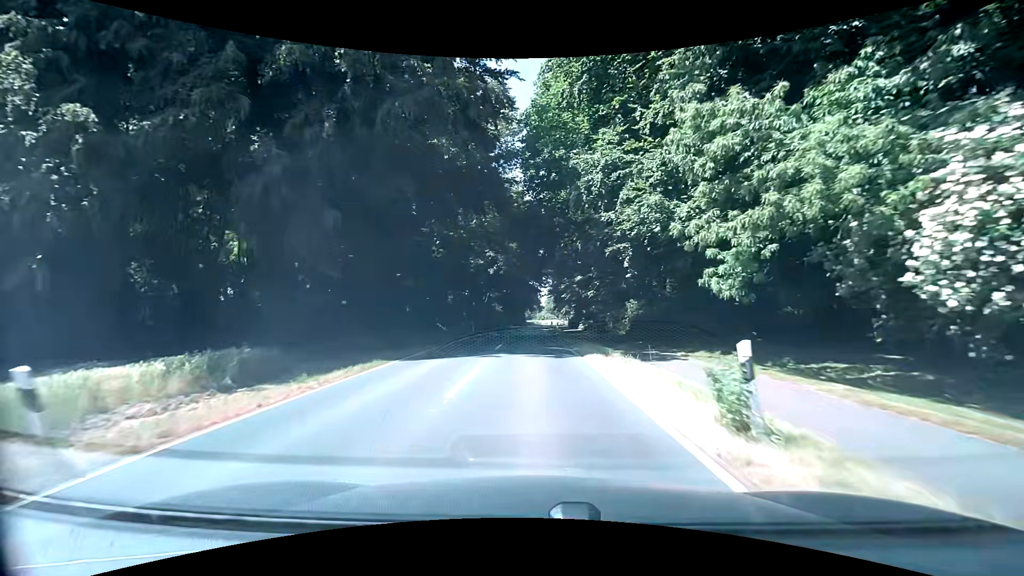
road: secondary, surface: asphalt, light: Day
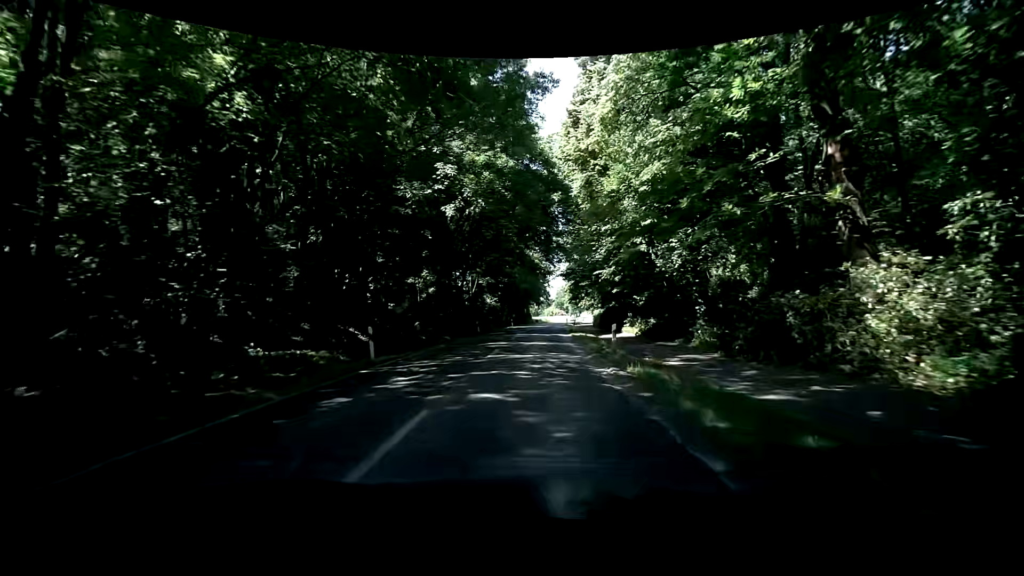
(-0.9, +29.8) m; -2°
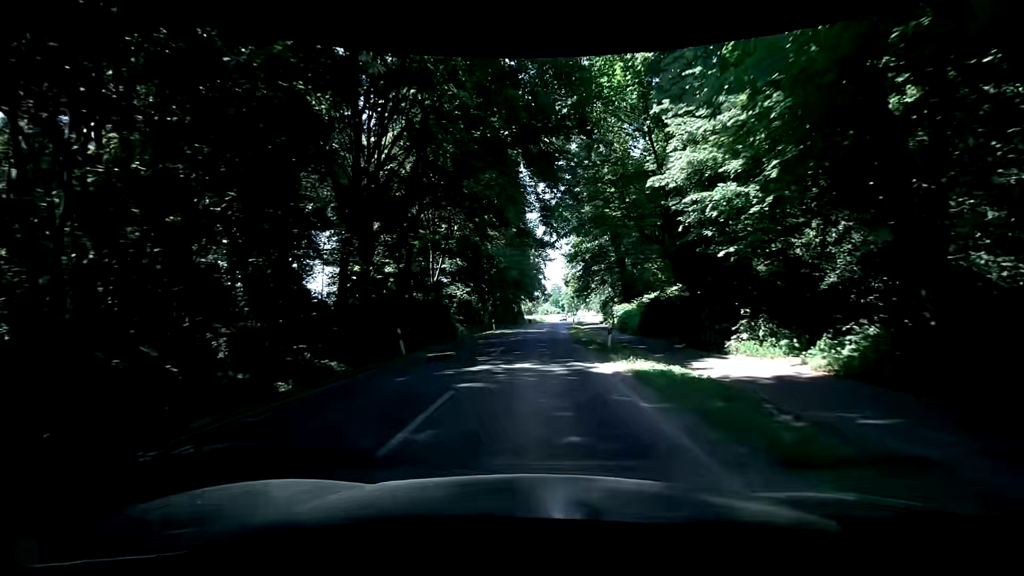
(+0.3, +22.5) m; +1°
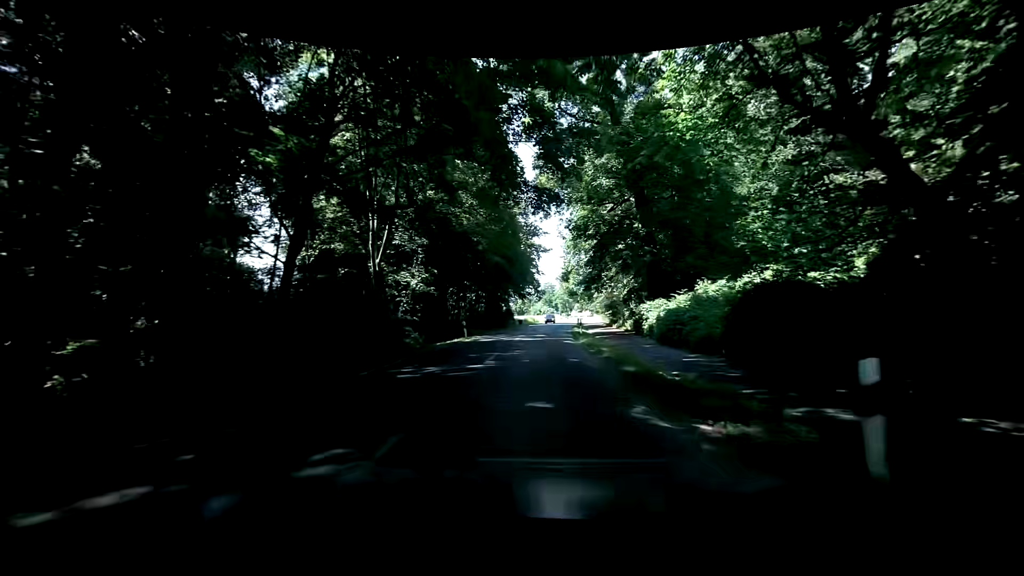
(-0.3, +15.2) m; +1°
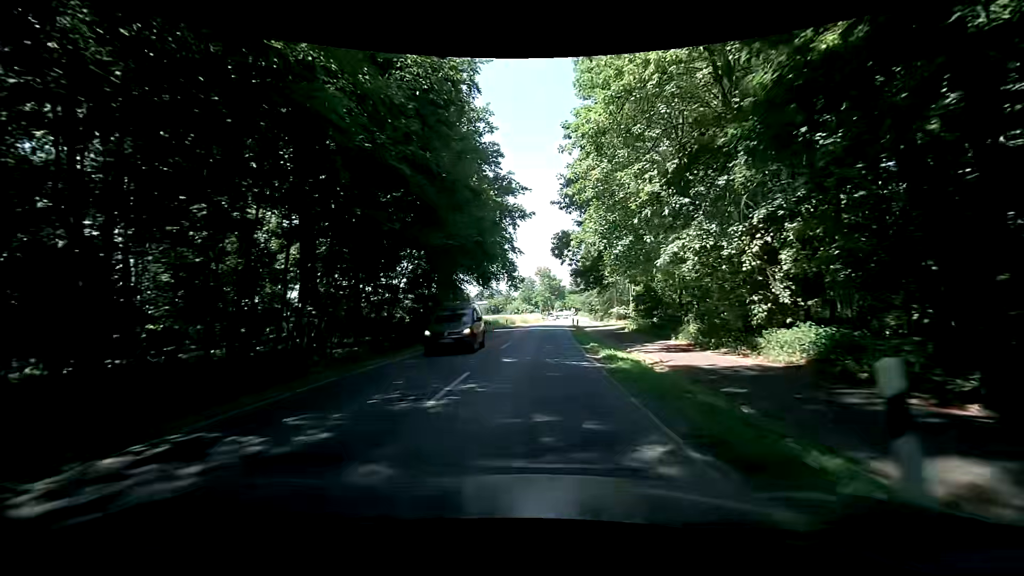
(+0.4, +30.9) m; +2°
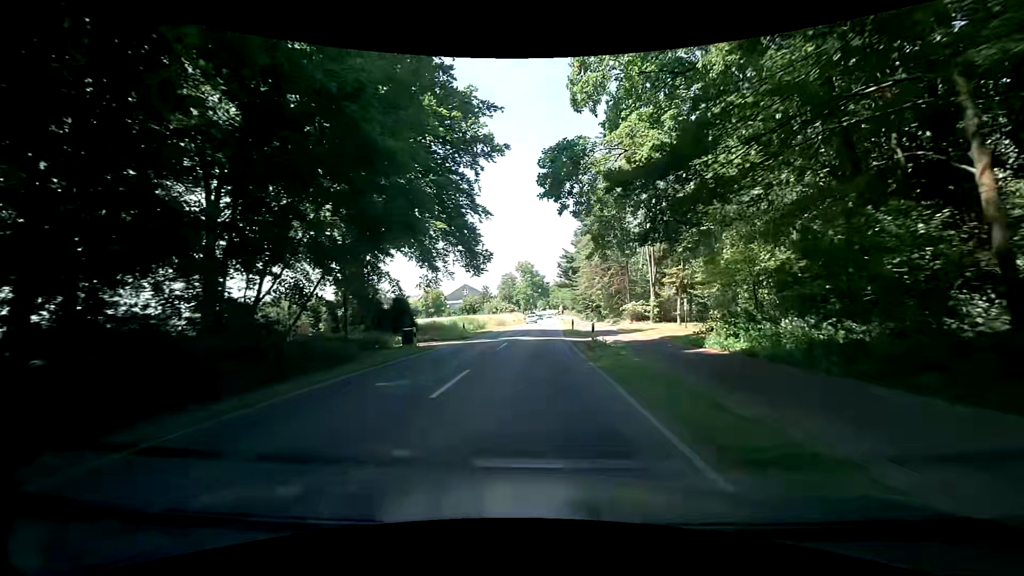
(+0.2, +23.6) m; +1°
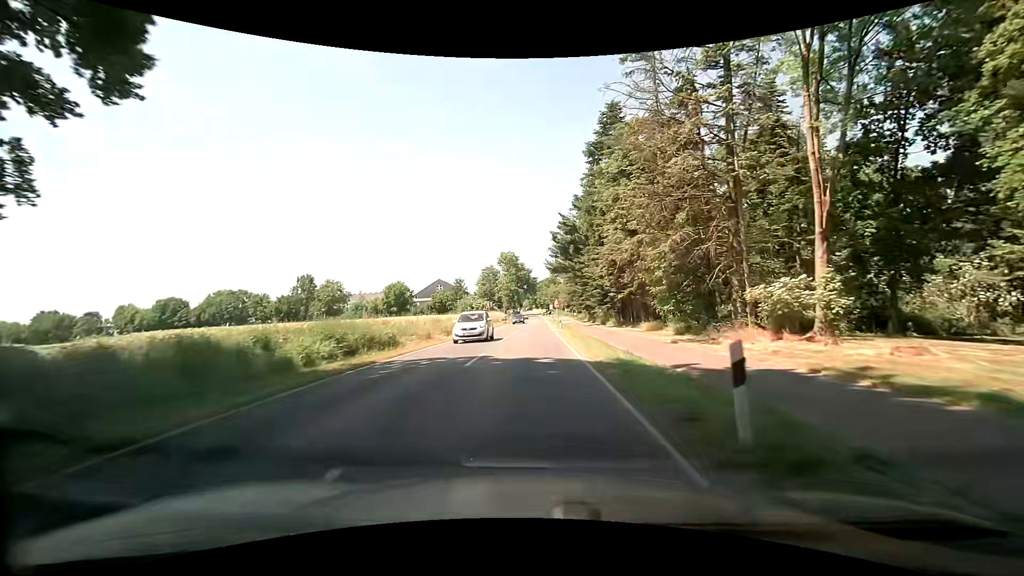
(+0.3, +32.0) m; +2°
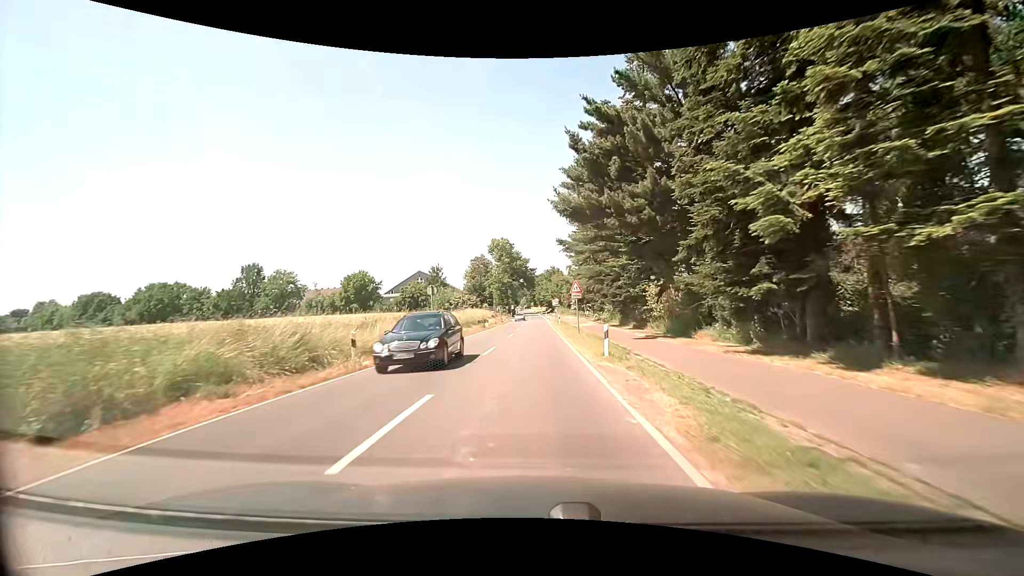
(0.0, +32.6) m; 0°
(0, +10) (0, +20) (0, +30) (0, +40) (0, +50) (0, +60) (0, +70) (0, +80) (0, +90) (0, +100) m
